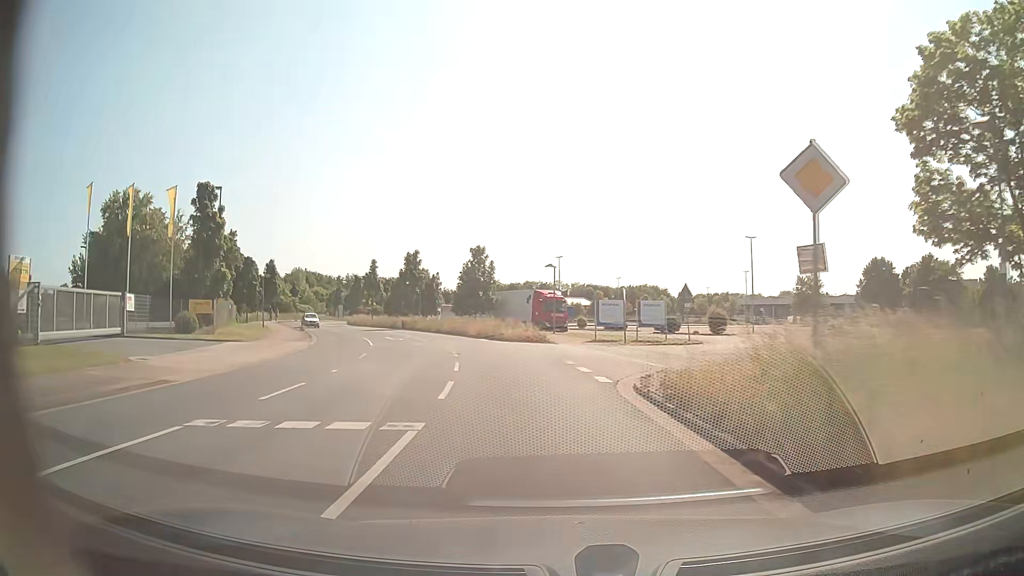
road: tertiary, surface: asphalt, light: Day
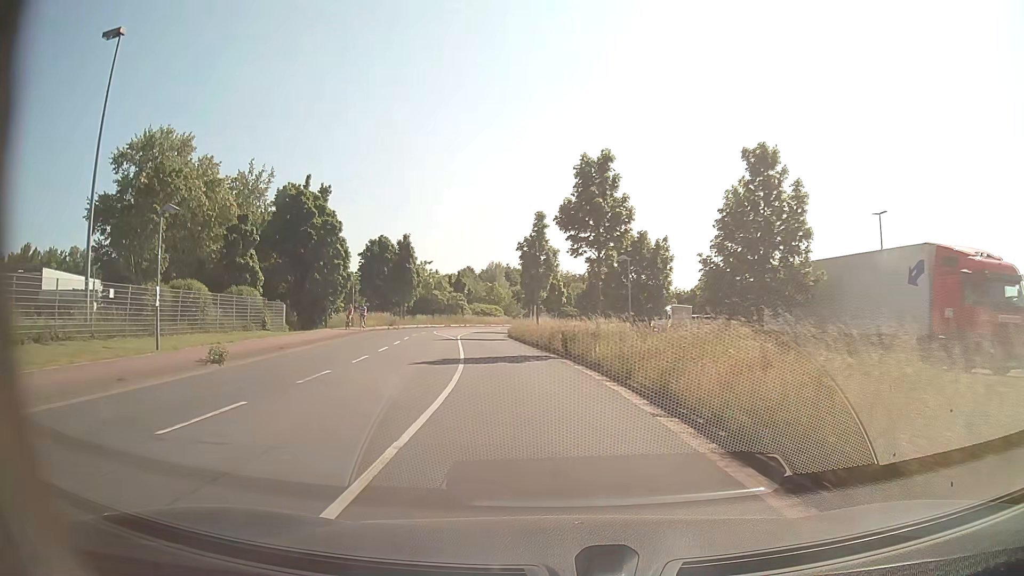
(-6.3, +40.4) m; -19°
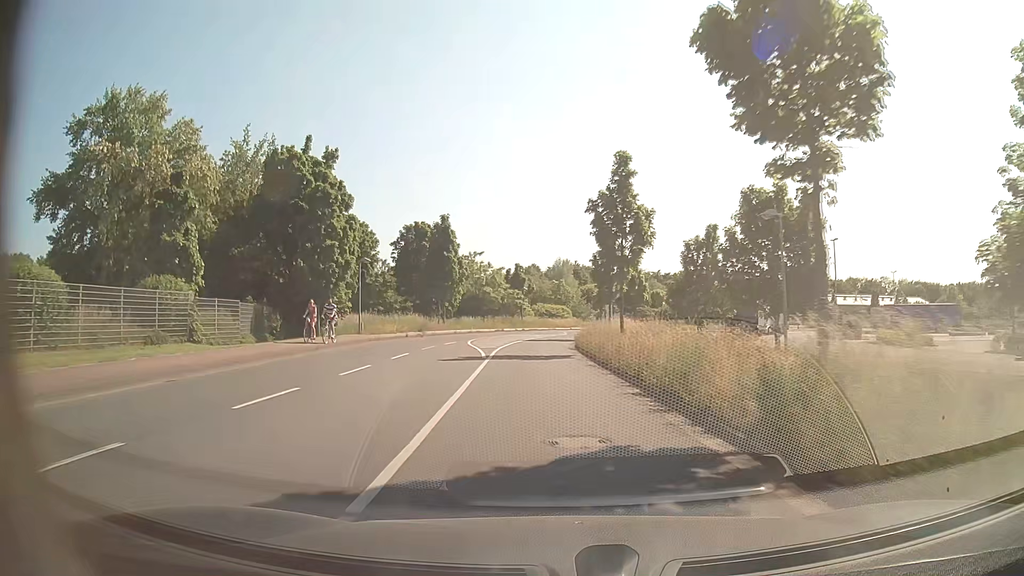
(-0.9, +16.3) m; -6°
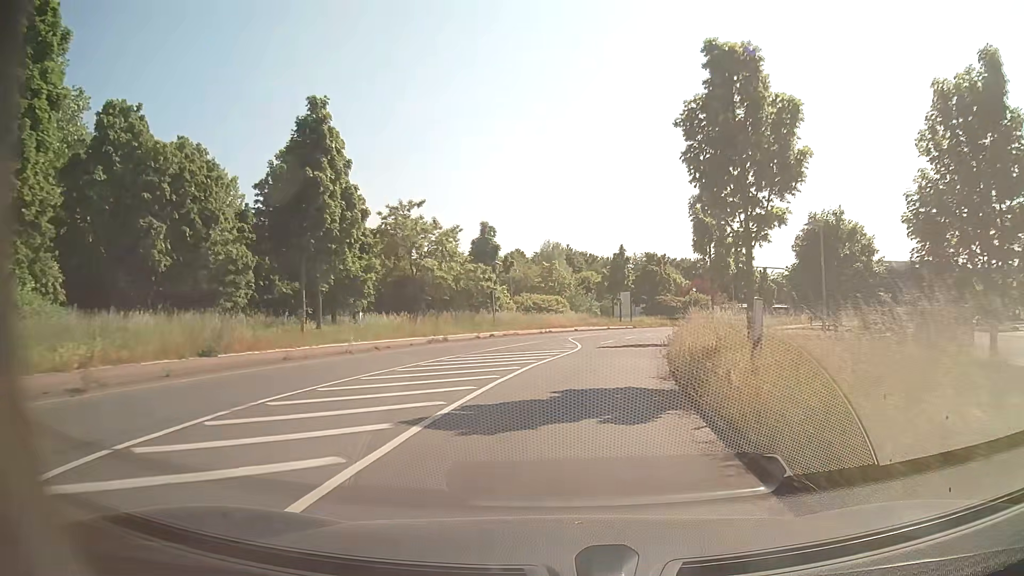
(-0.8, +32.8) m; +1°
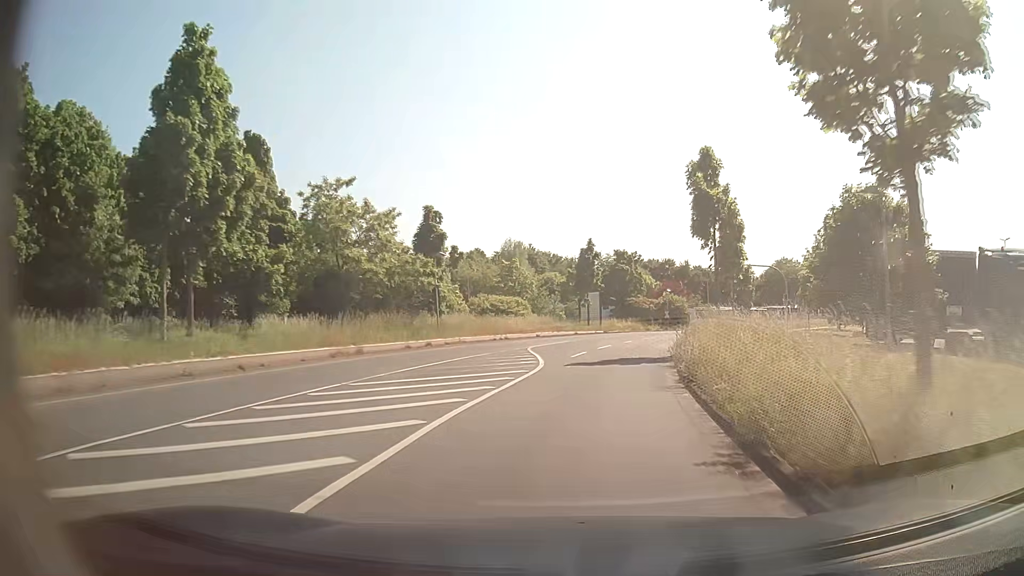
(+0.2, +8.2) m; +3°
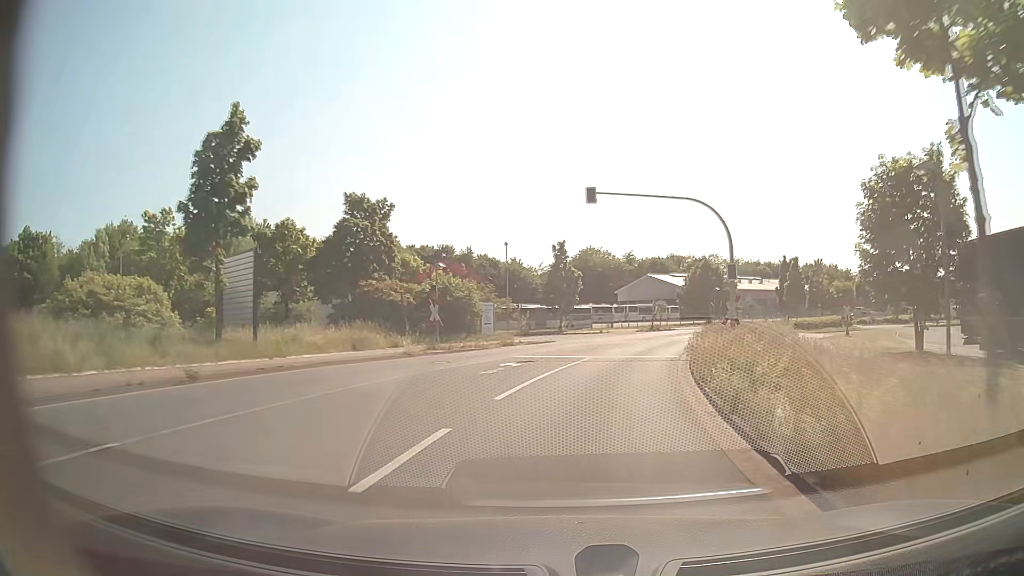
(+6.6, +40.3) m; +19°
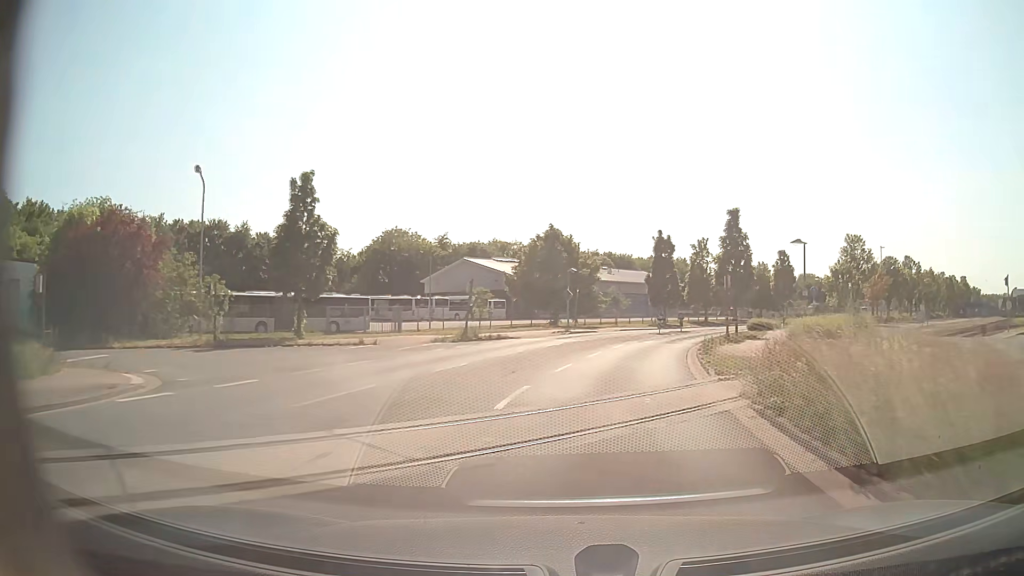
(+4.3, +31.8) m; +15°
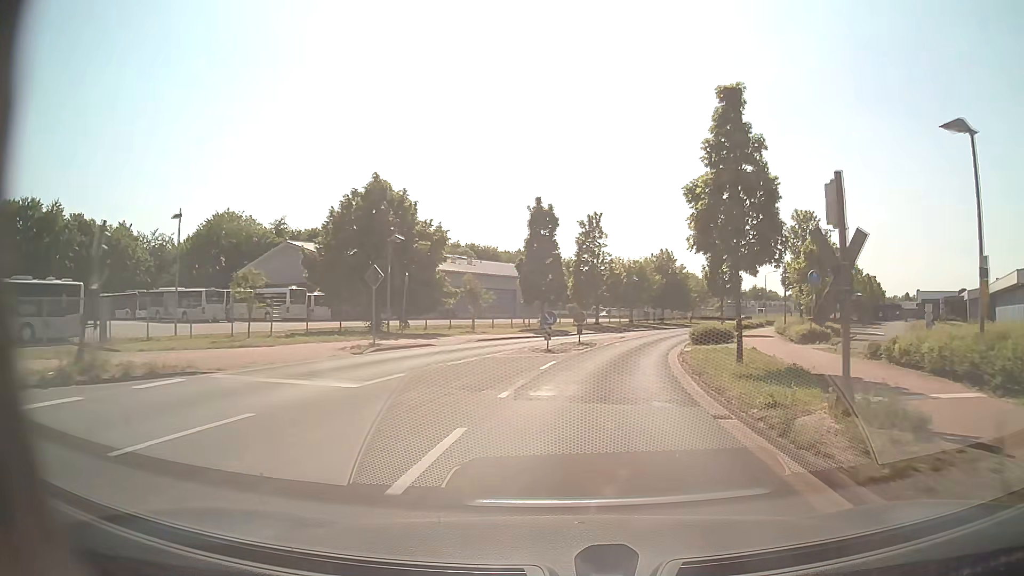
(+2.2, +21.9) m; +12°
(0, +10) (+2, +20) (+4, +30) (+6, +39) (+9, +49) (+12, +58) (+17, +67) (+21, +76) (+26, +85) (+31, +94) m
